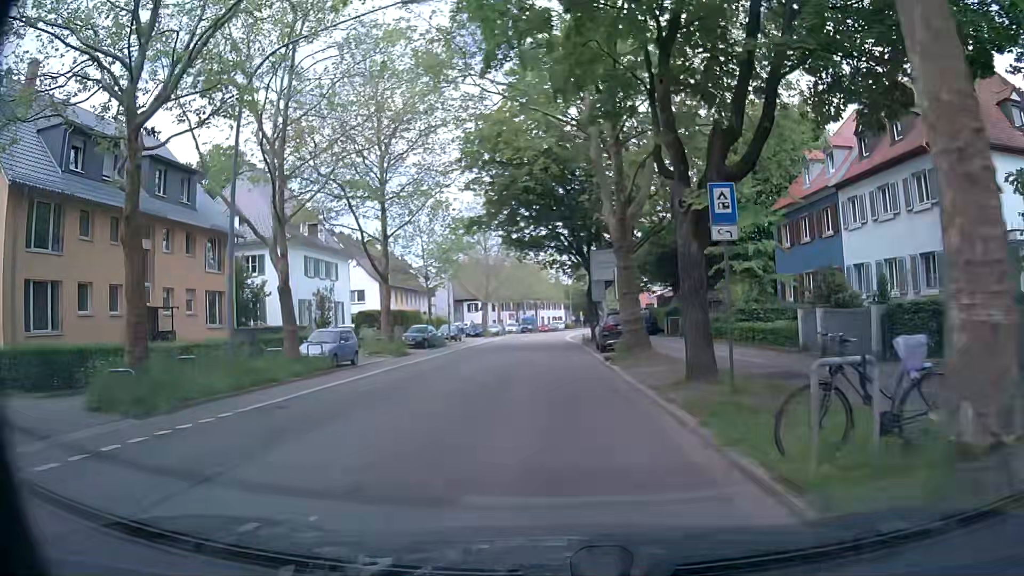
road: secondary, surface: asphalt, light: Day
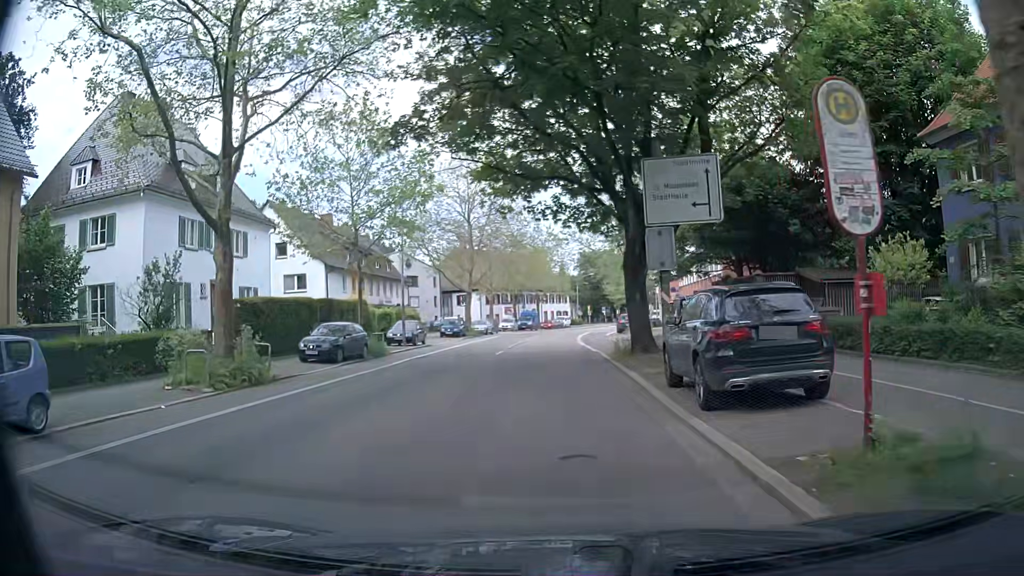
(-0.3, +18.0) m; 0°
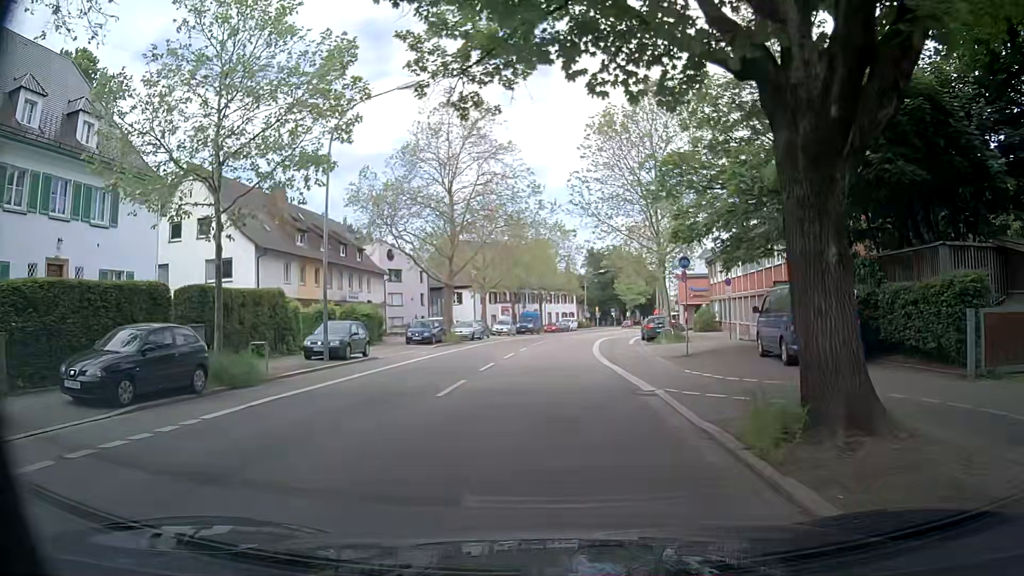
(-0.3, +13.6) m; 0°
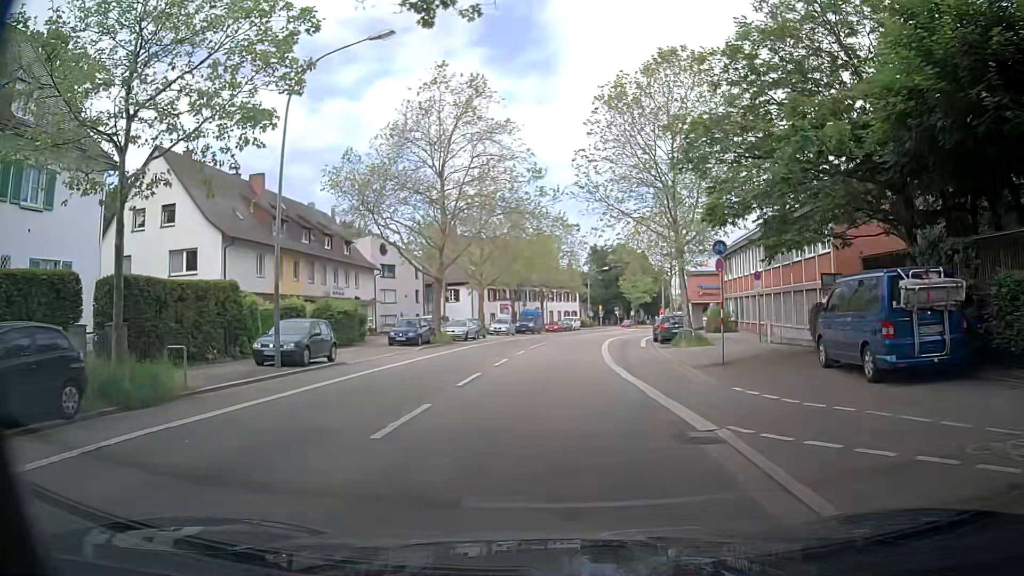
(-0.2, +4.5) m; 0°
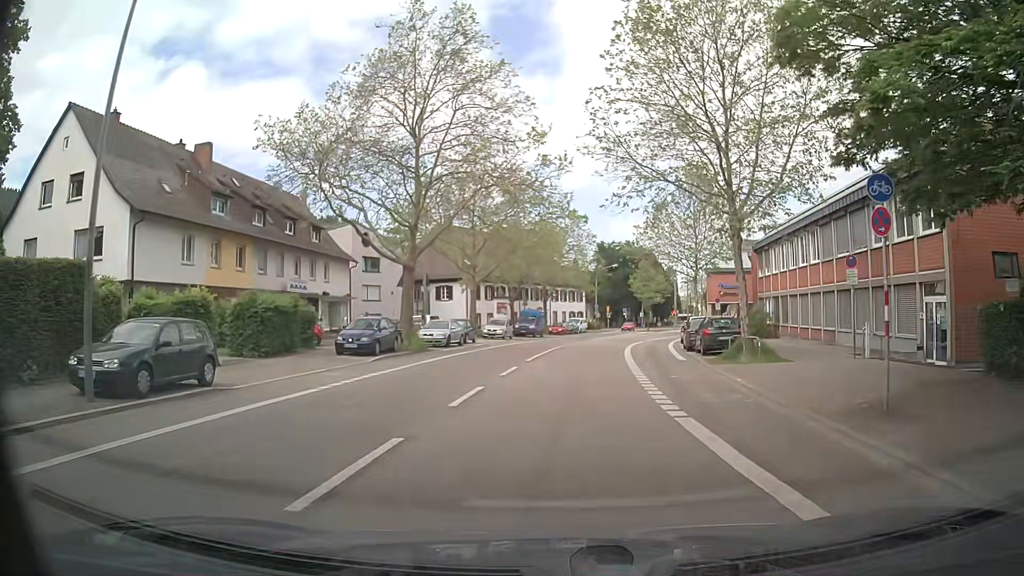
(-0.1, +9.0) m; -1°
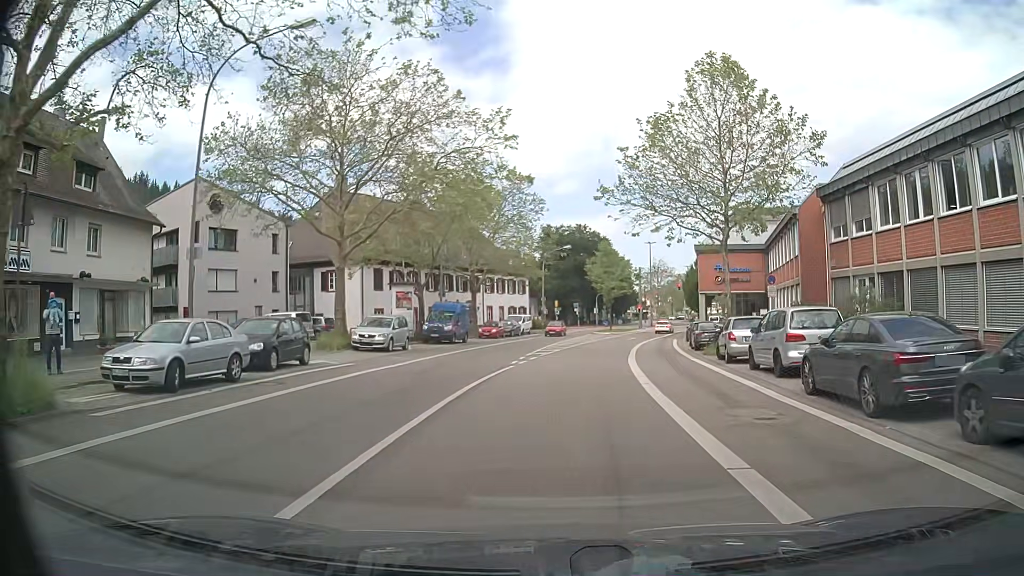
(+0.8, +22.3) m; +5°
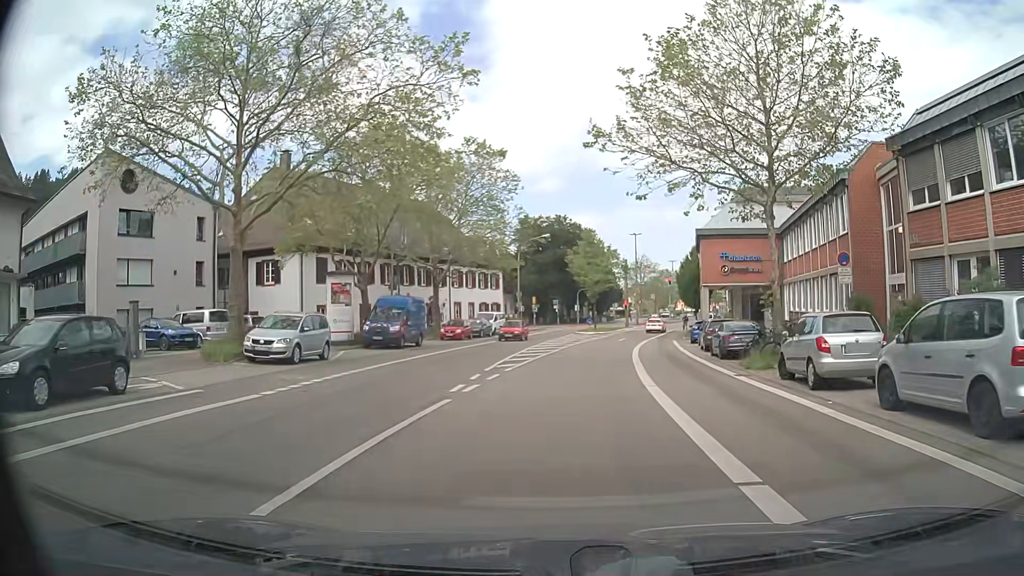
(+0.1, +8.9) m; +1°
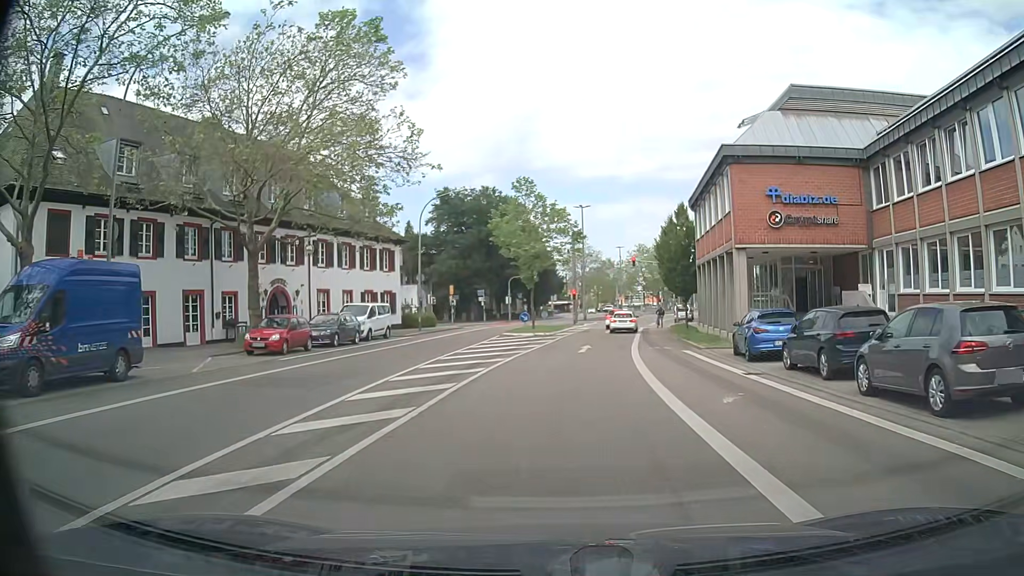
(+1.1, +22.7) m; +6°
